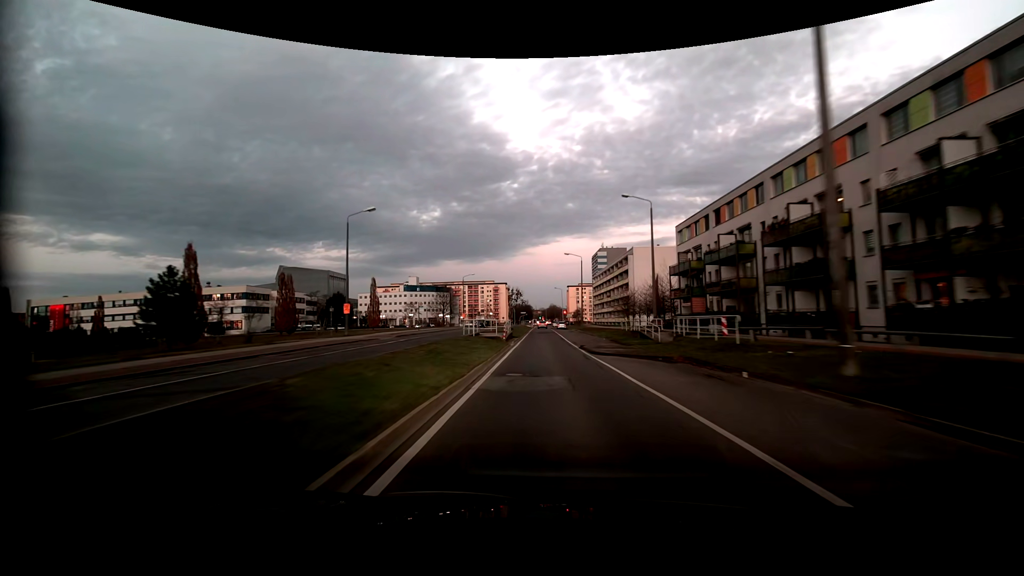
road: tertiary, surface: asphalt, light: Dusk
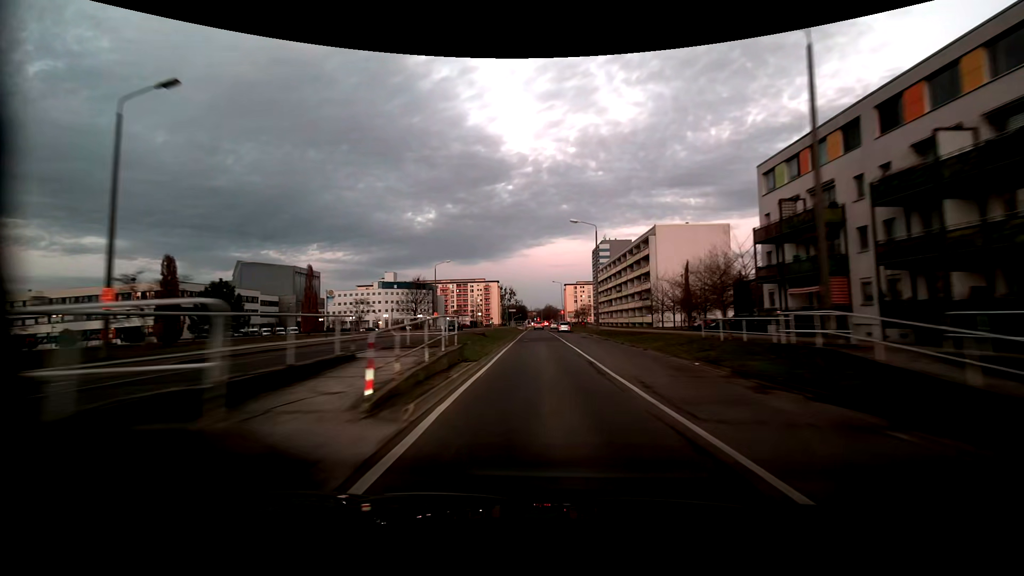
(+0.2, +25.1) m; +1°
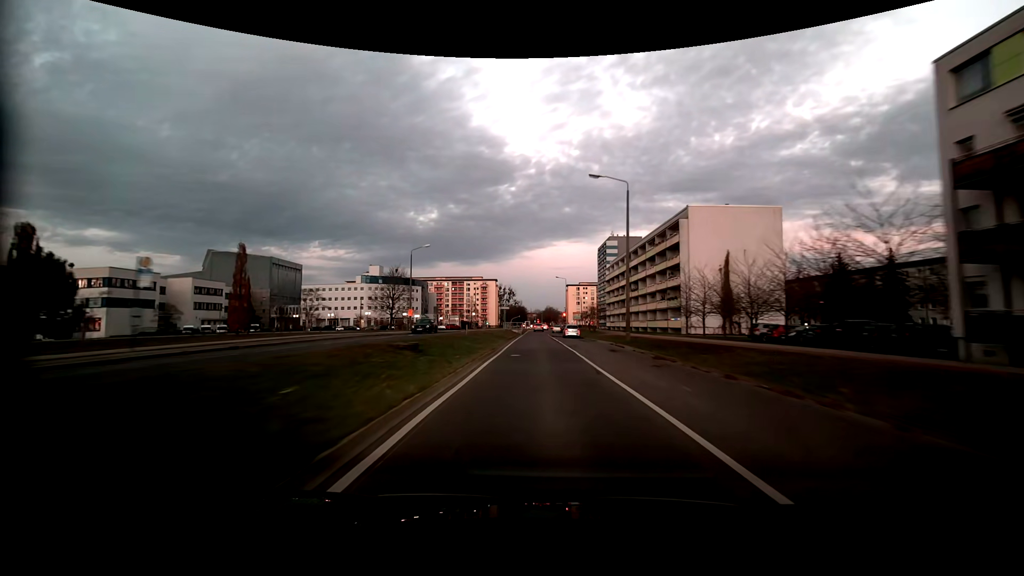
(+0.1, +16.9) m; 0°
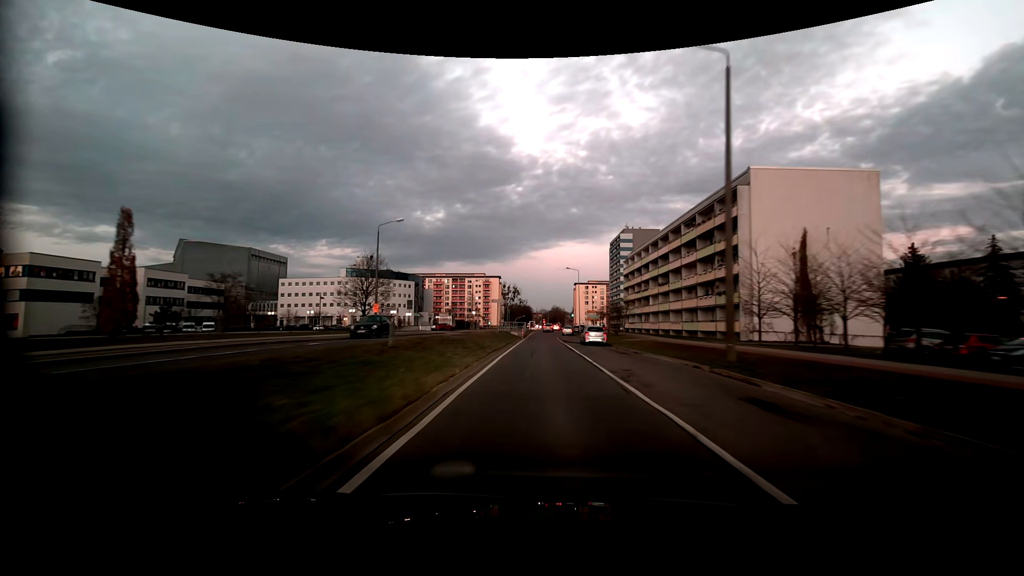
(-0.1, +16.8) m; 0°
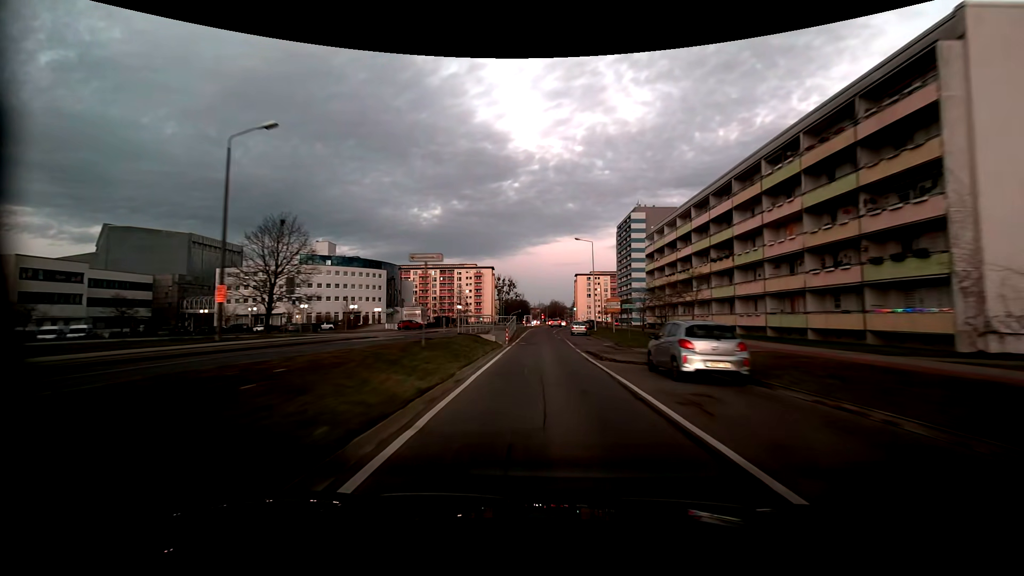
(0.0, +24.7) m; 0°
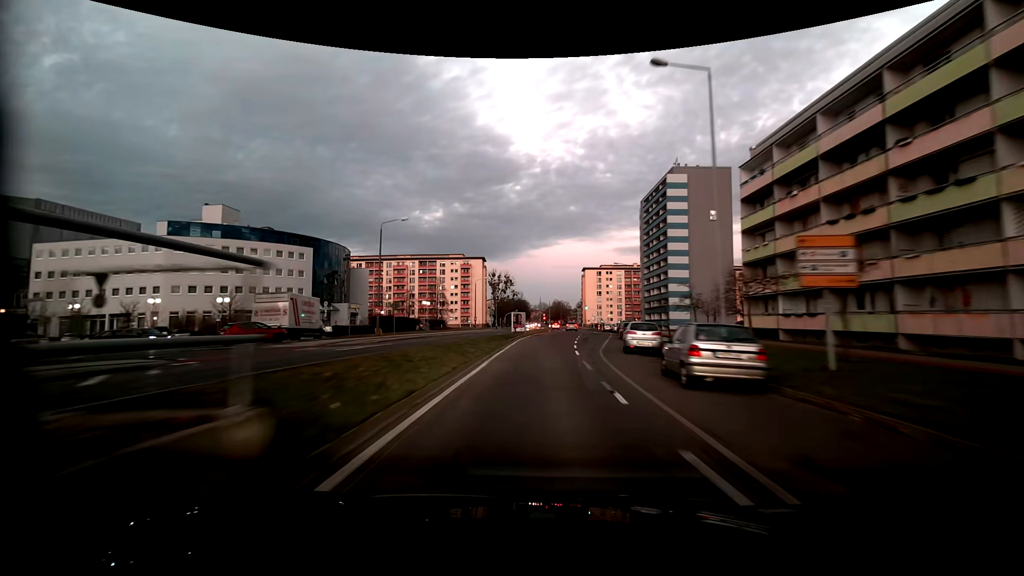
(+0.3, +39.9) m; 0°
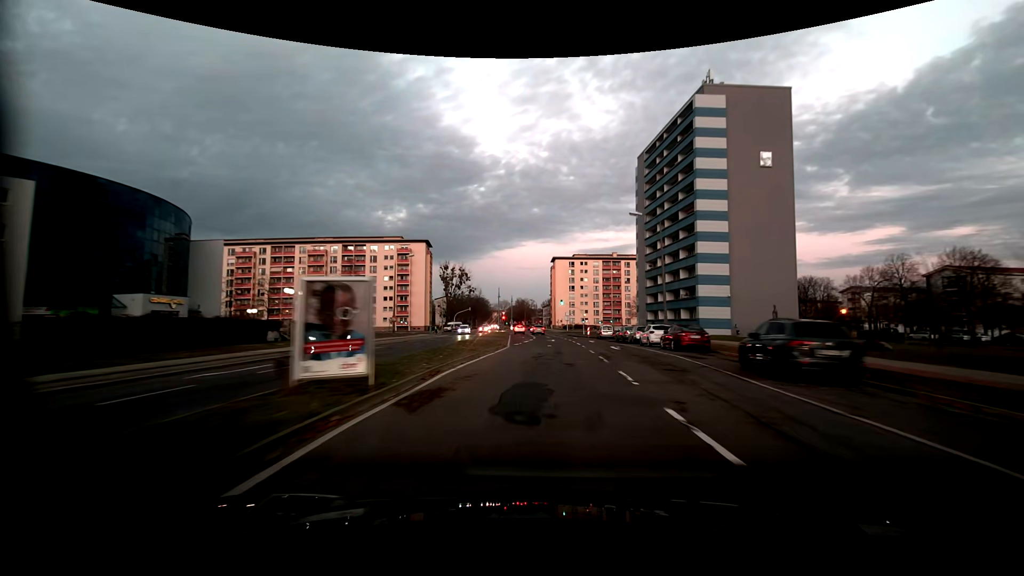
(+1.4, +39.5) m; +4°
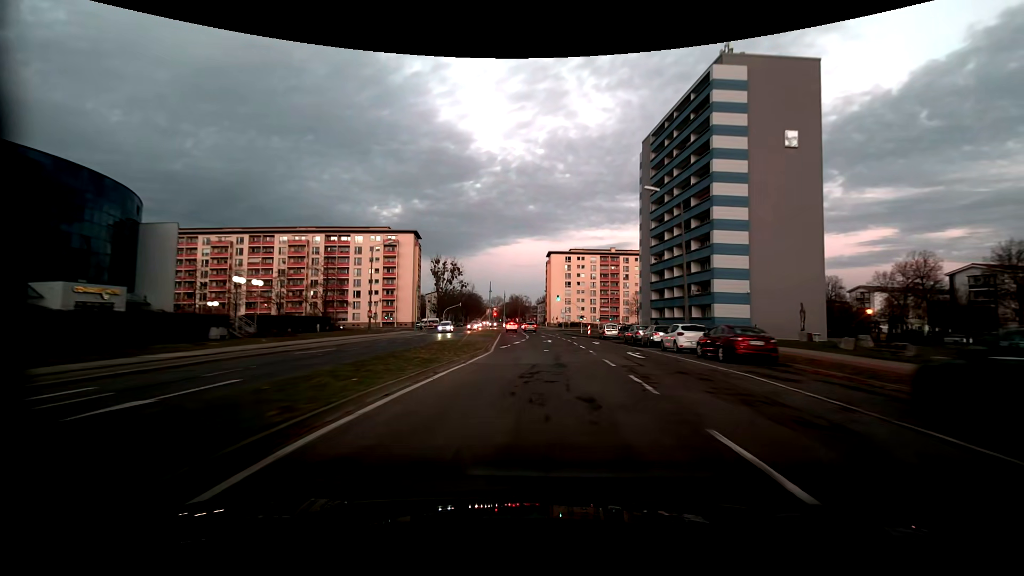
(+0.1, +7.8) m; +1°
(0, +10) (0, +20) (+1, +30) (+1, +40) (+1, +50) (+1, +60) (0, +70) (0, +80) (-1, +90) (-2, +100) m
